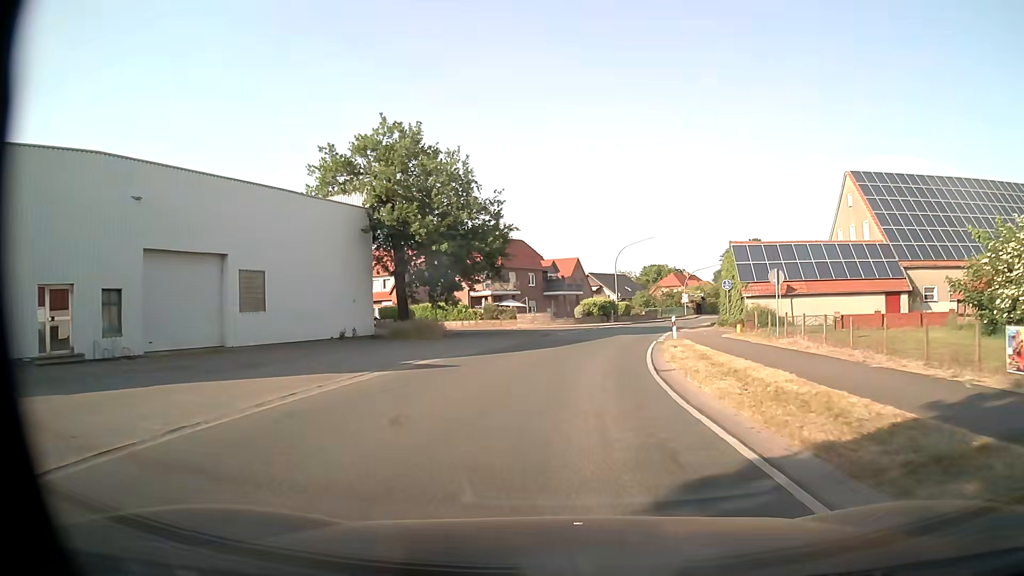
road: secondary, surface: asphalt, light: Day
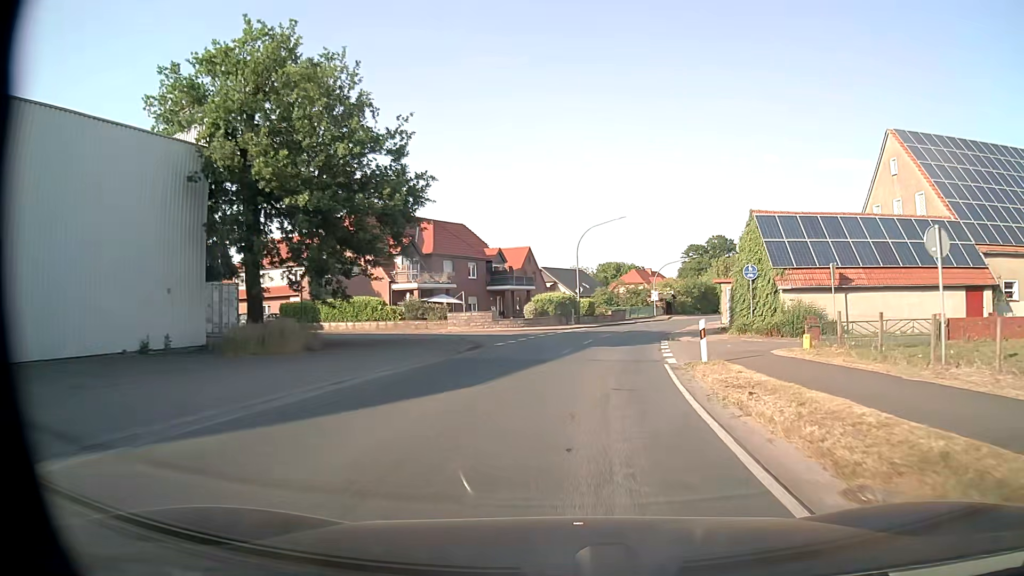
(+0.2, +13.8) m; +3°
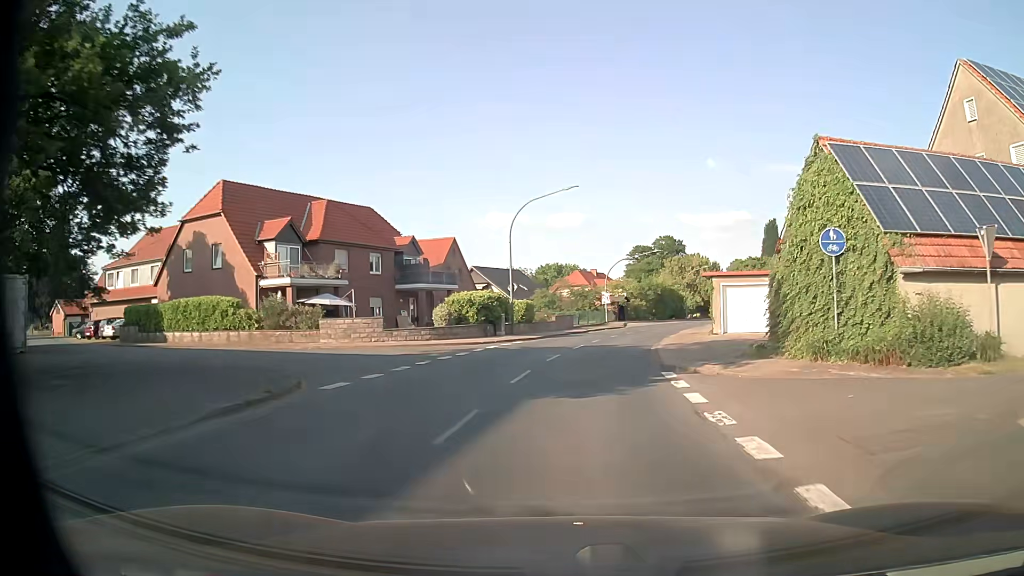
(+0.7, +13.8) m; +5°
(0, +10) (+1, +20) (+3, +30) (+5, +40) (+7, +49) (+10, +59) (+14, +68) (+17, +78) (+21, +87) (+25, +96) m
